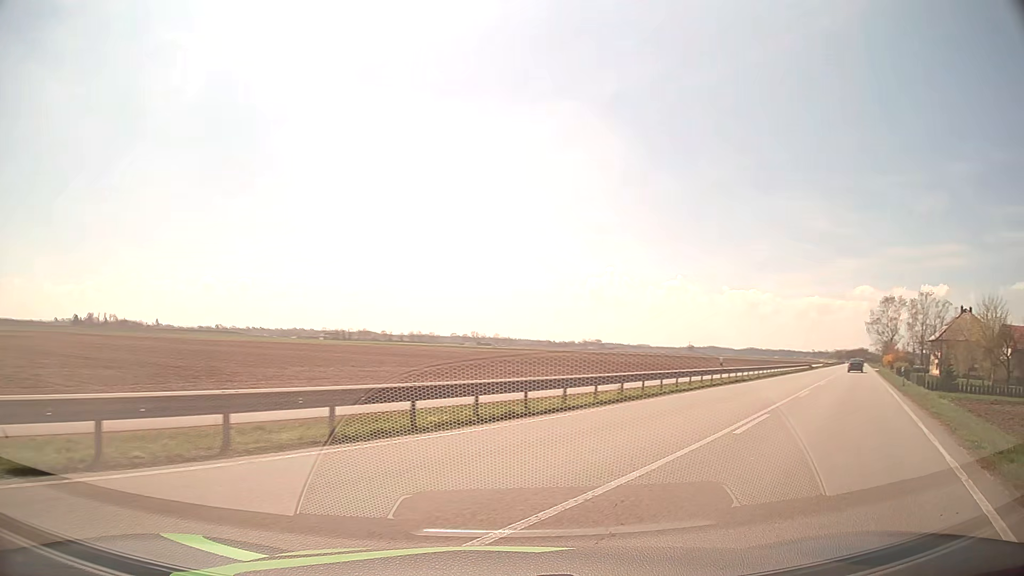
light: Day
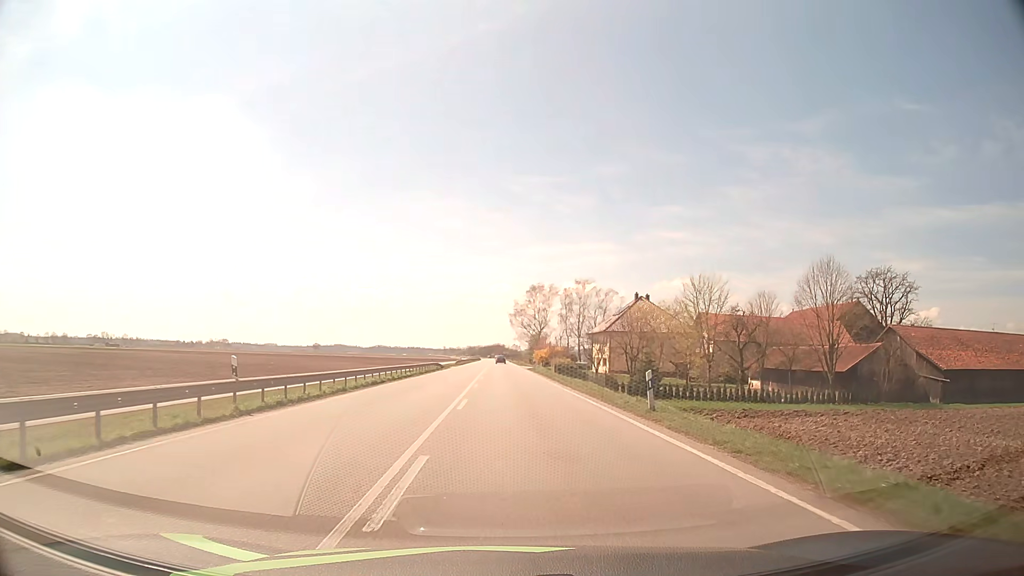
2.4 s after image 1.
(+8.1, +17.6) m; +33°
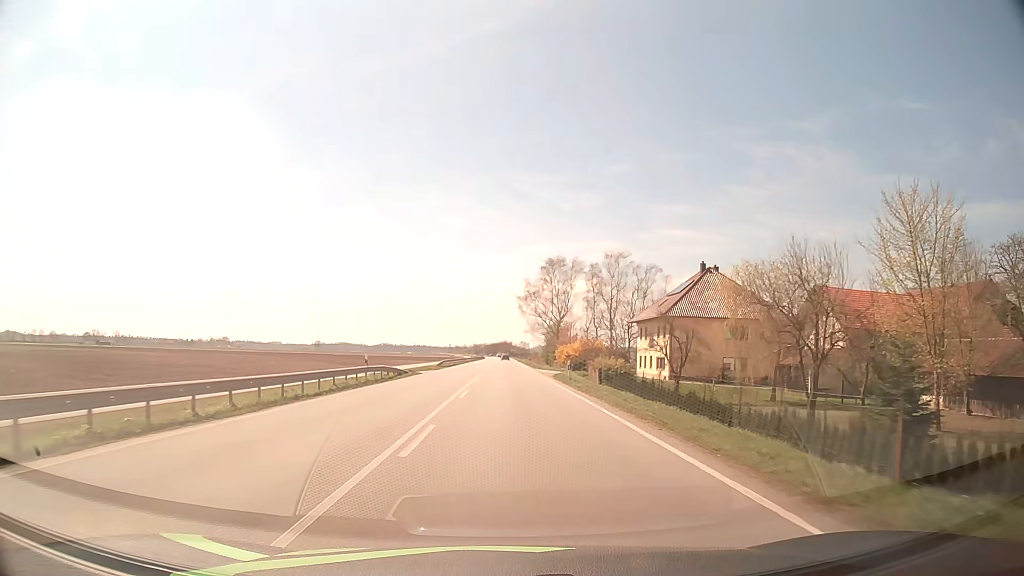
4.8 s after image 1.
(0.0, +33.1) m; -1°
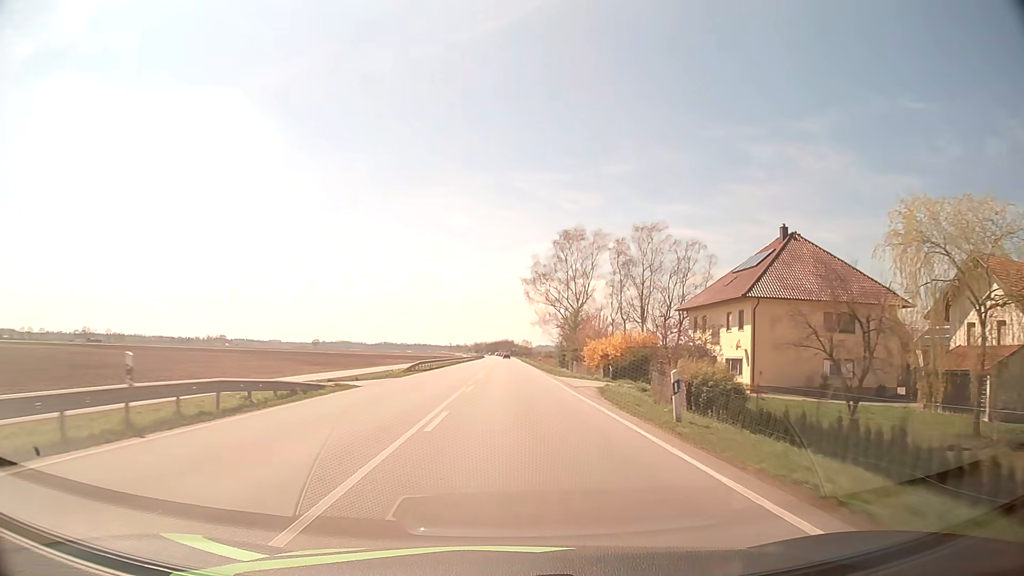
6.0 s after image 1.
(0.0, +21.5) m; 0°
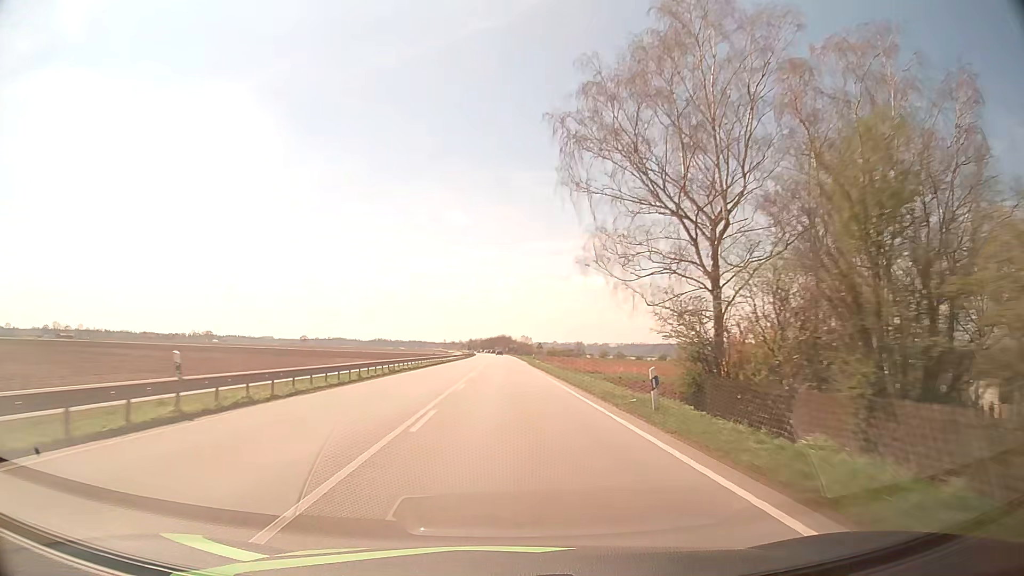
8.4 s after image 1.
(0.0, +50.1) m; 0°
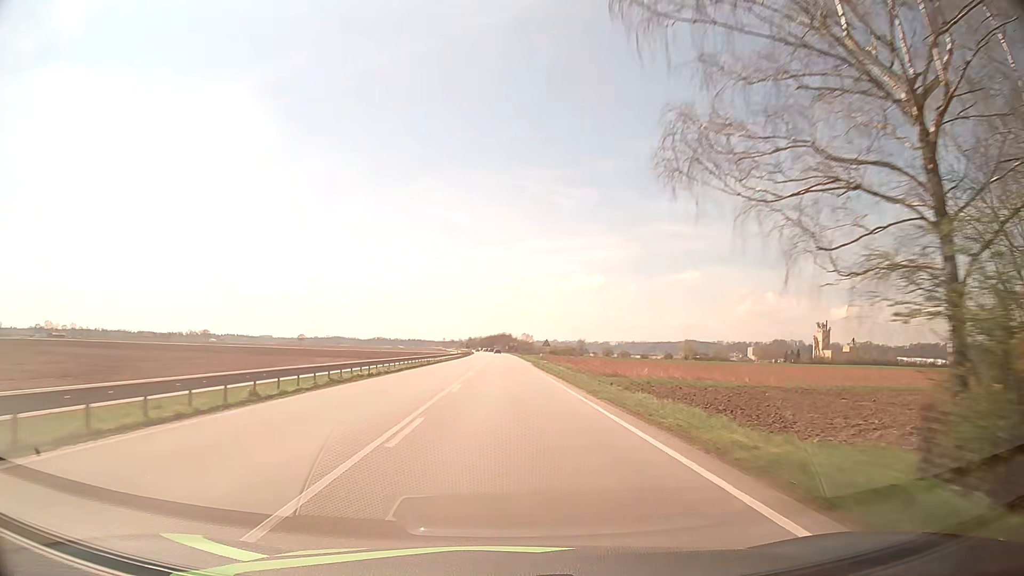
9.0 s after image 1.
(0.0, +13.5) m; 0°
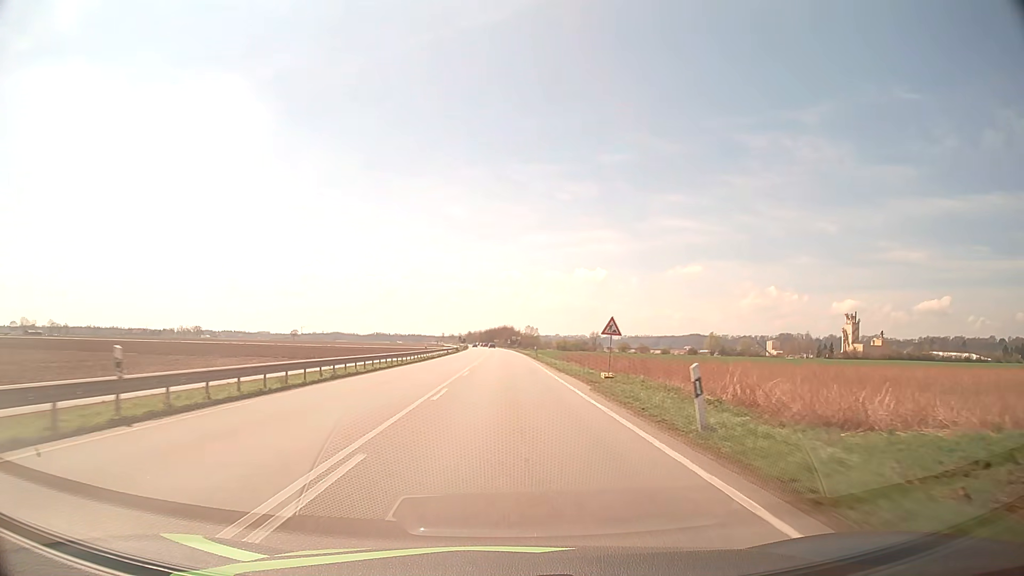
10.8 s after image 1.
(-0.1, +41.0) m; 0°
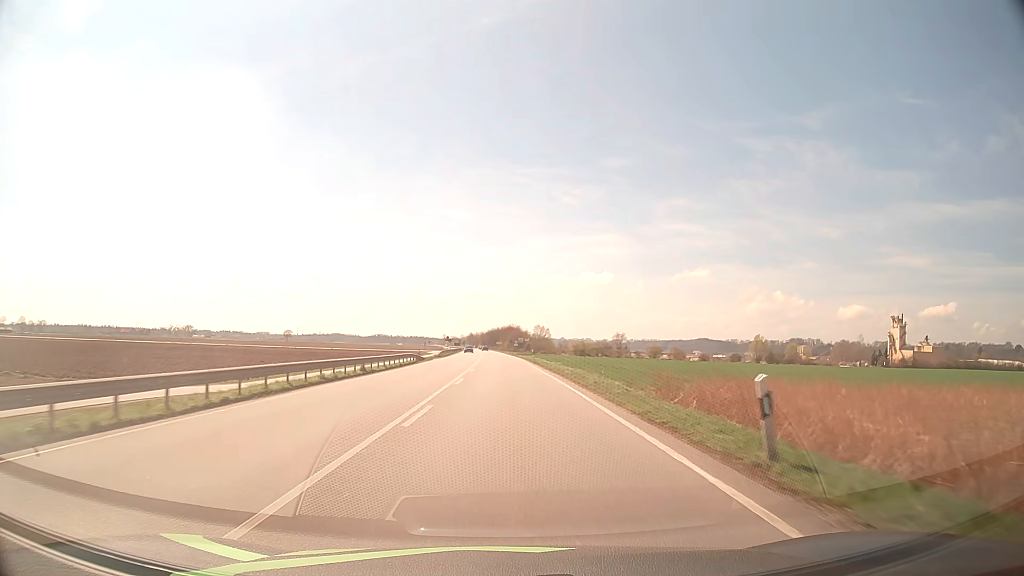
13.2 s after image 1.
(-0.1, +52.3) m; 0°
(0, +10) (0, +20) (0, +30) (0, +40) (0, +50) (0, +60) (-1, +70) (-1, +80) (-1, +90) (-2, +100) m
